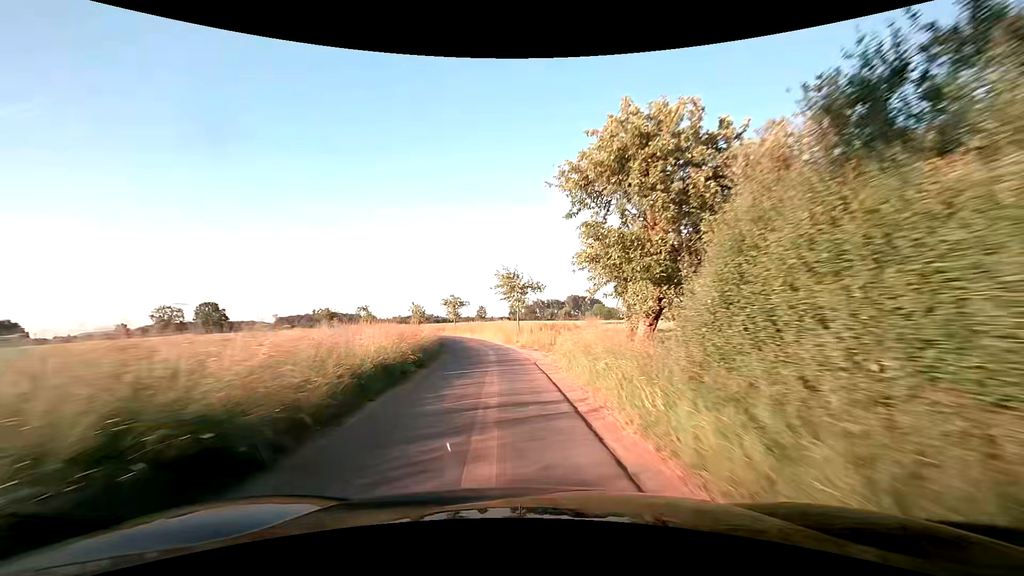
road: unclassified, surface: asphalt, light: Day
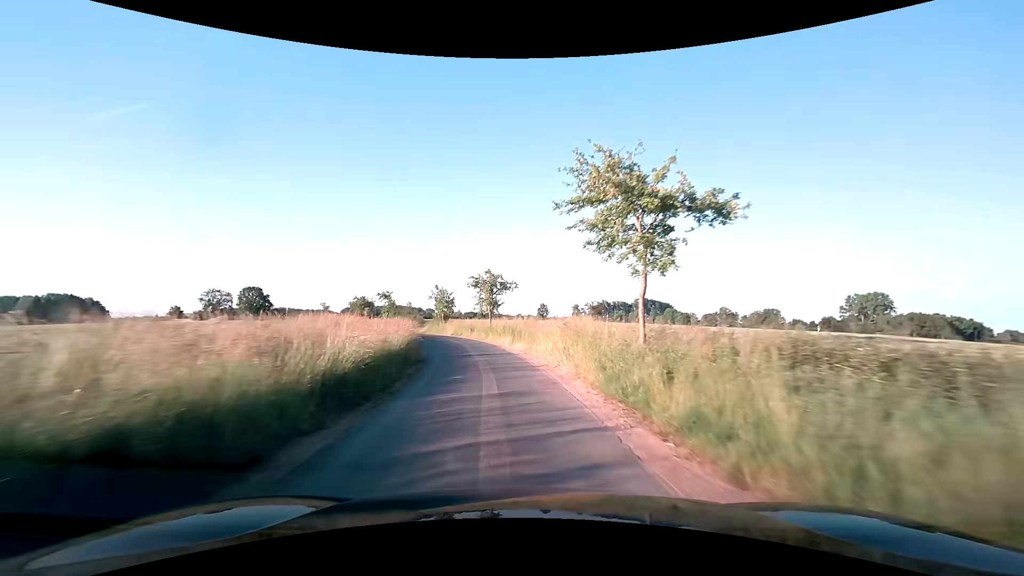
(-2.1, +26.5) m; -8°
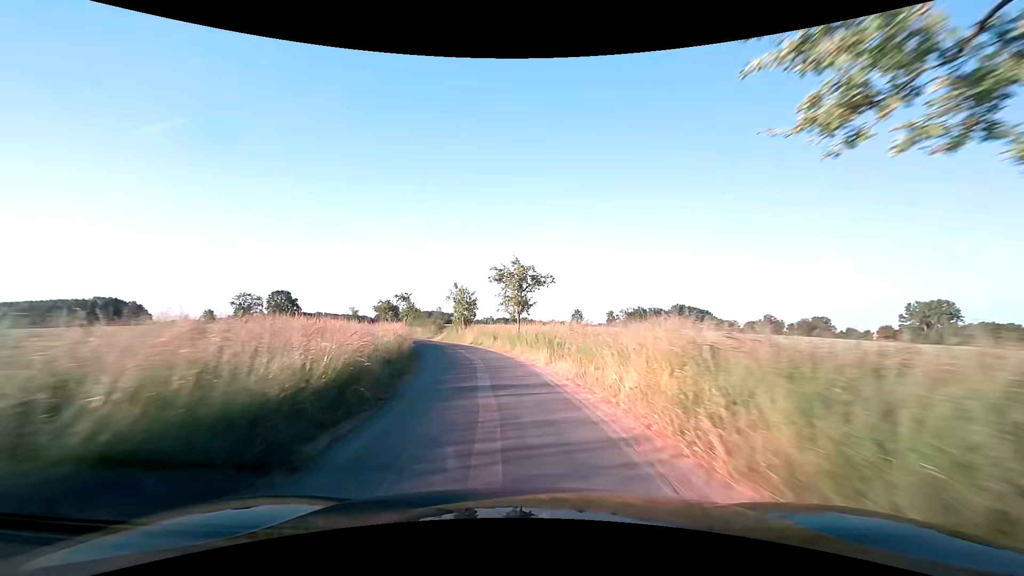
(-0.2, +8.8) m; -3°
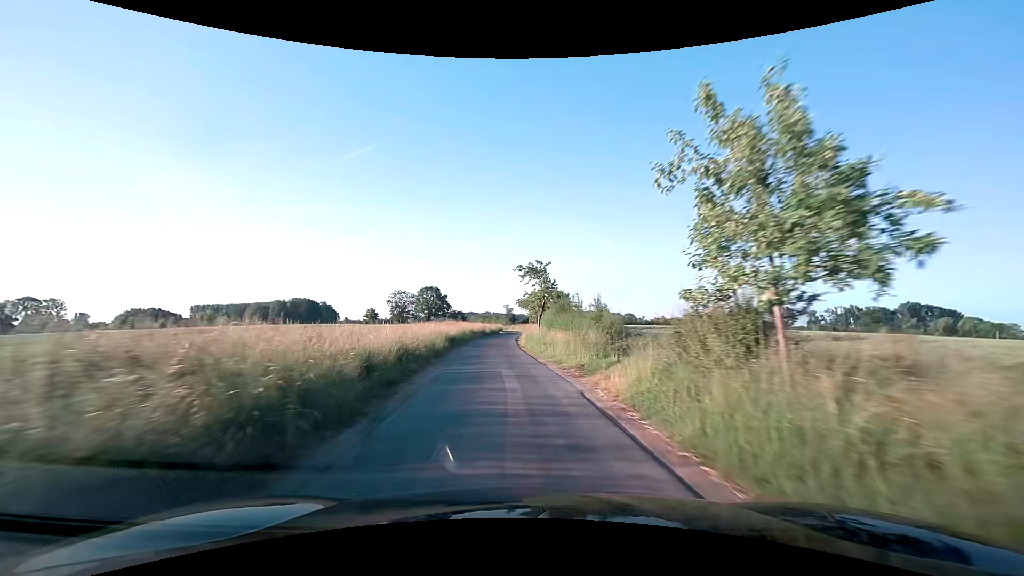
(-5.6, +34.5) m; -18°
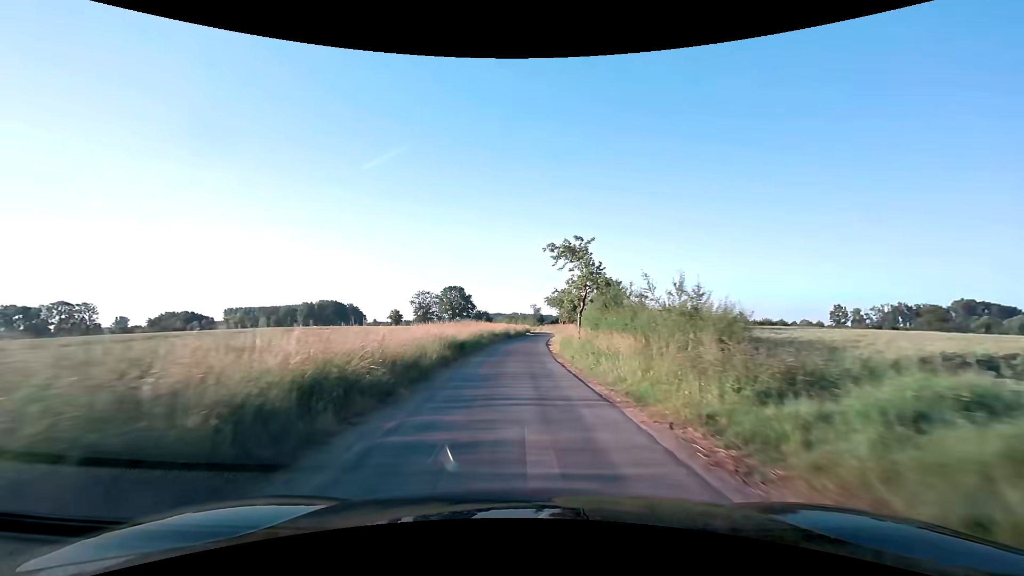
(-0.3, +8.9) m; -3°
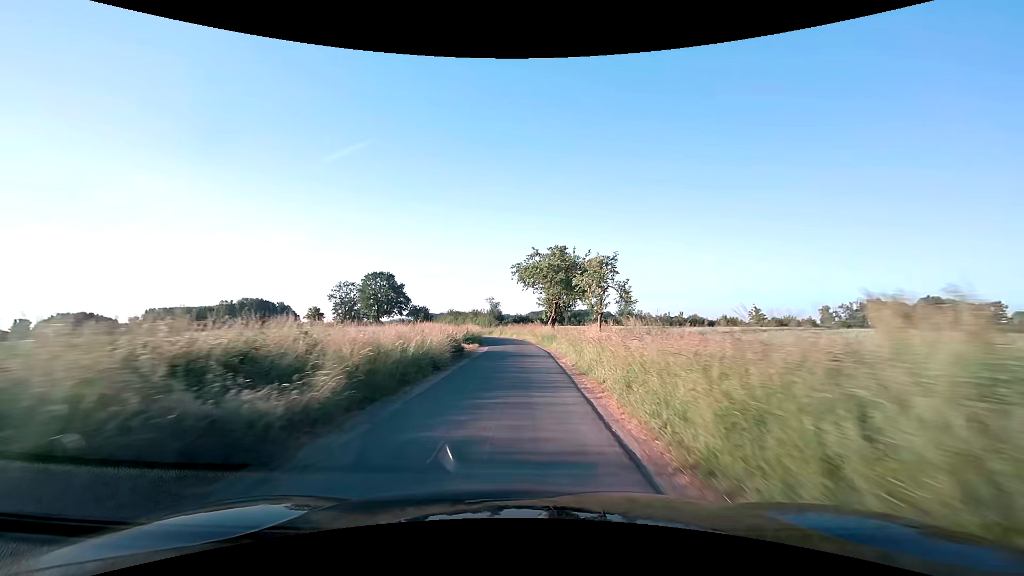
(+0.7, +45.6) m; +5°
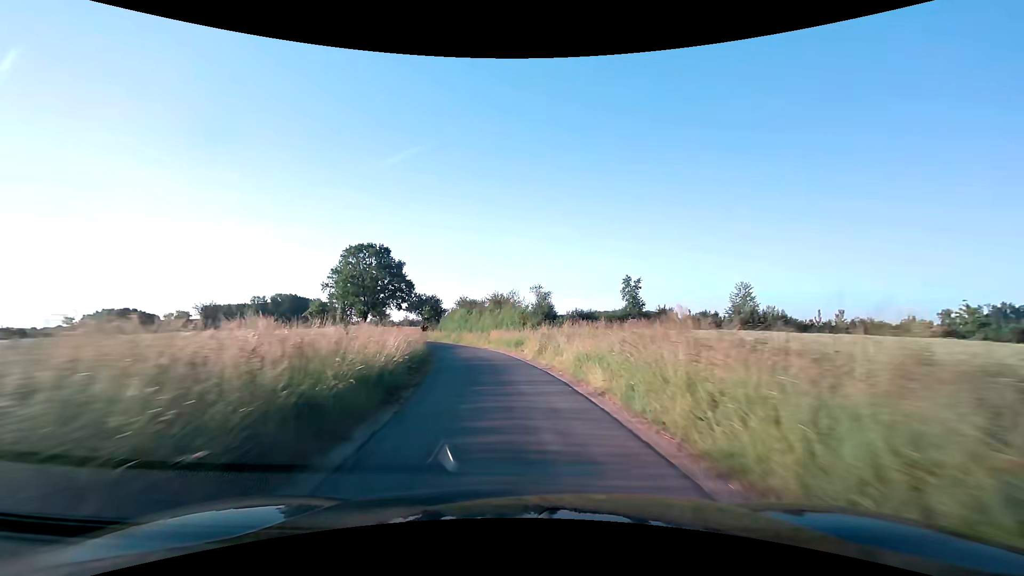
(-1.2, +44.8) m; -6°
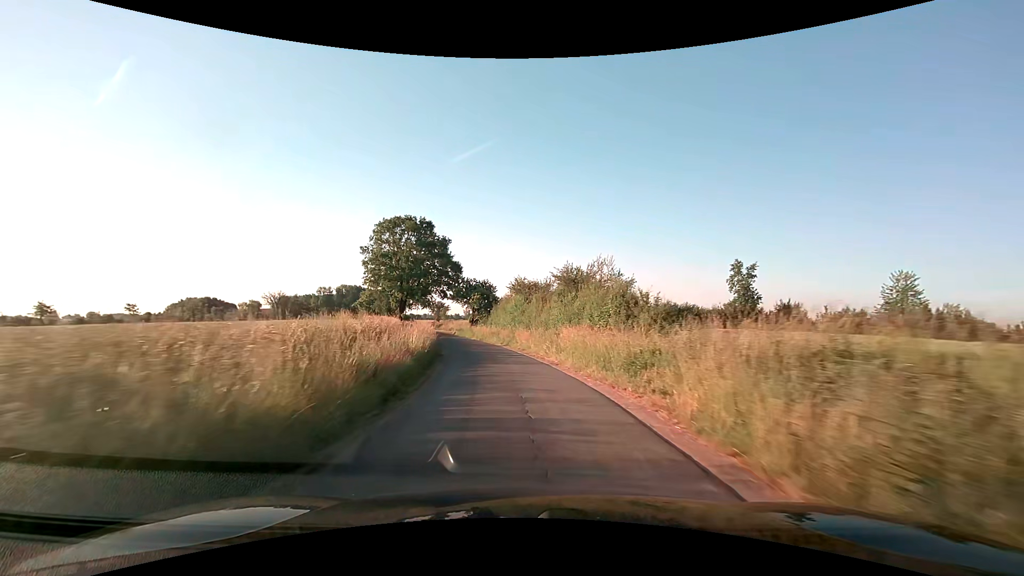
(-1.1, +18.0) m; -7°
